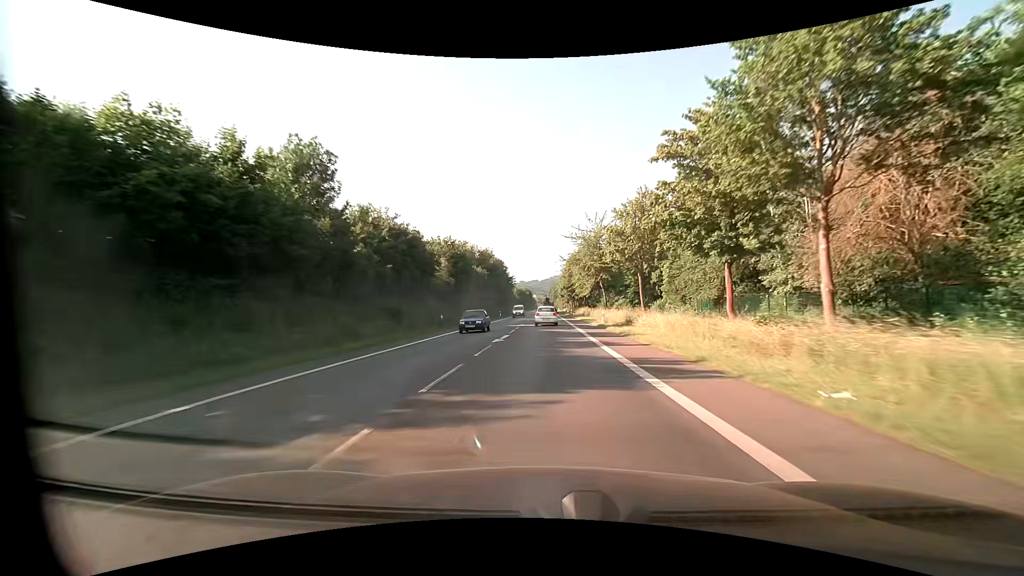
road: primary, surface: asphalt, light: Day
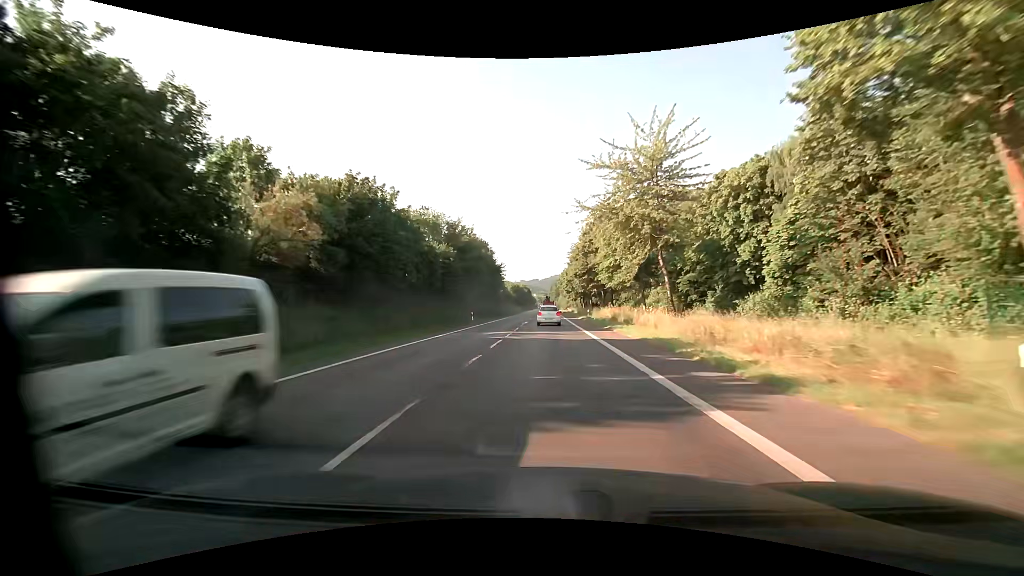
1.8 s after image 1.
(0.0, +34.3) m; 0°
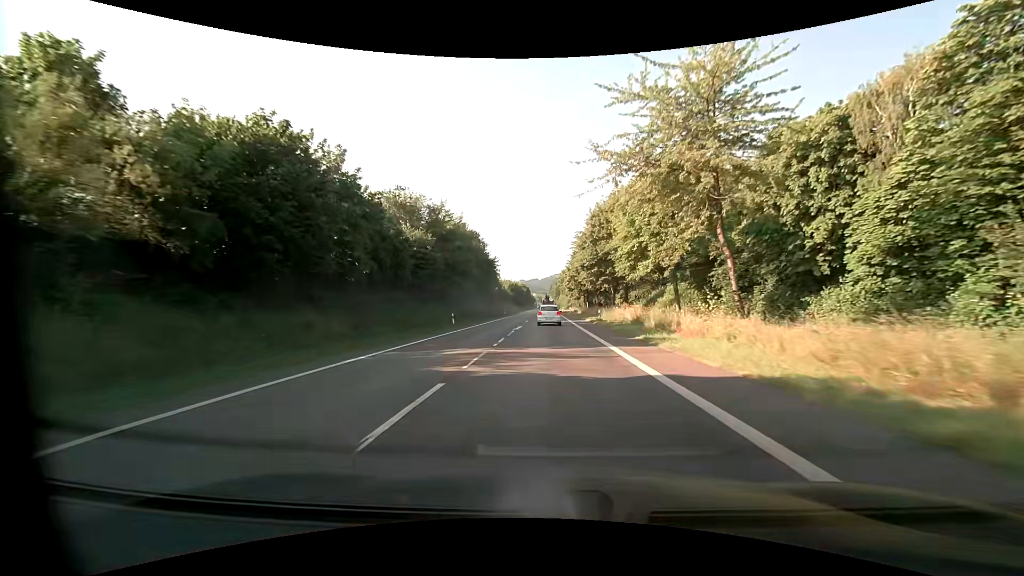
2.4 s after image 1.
(0.0, +11.3) m; 0°
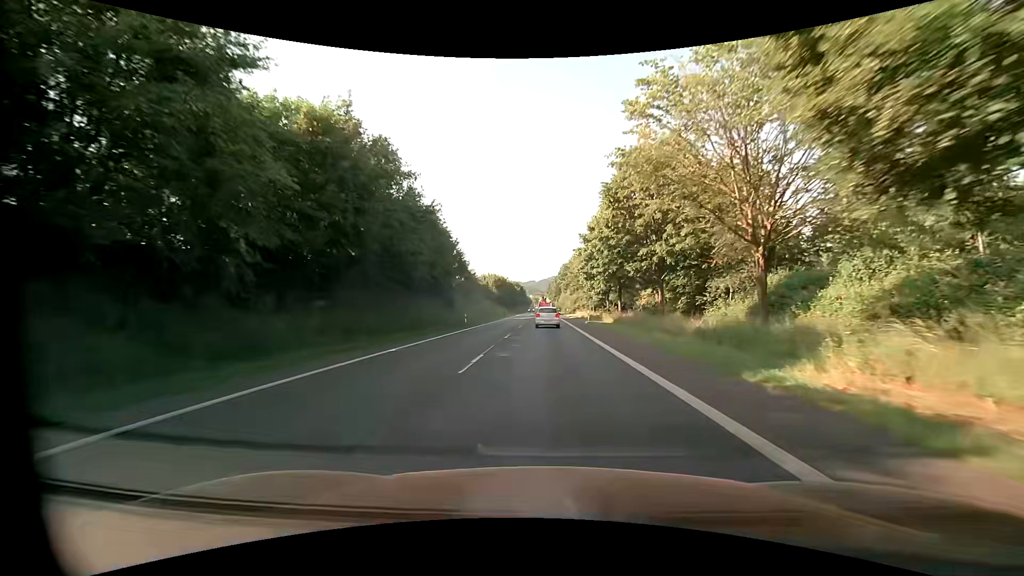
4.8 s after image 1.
(+0.4, +44.4) m; 0°
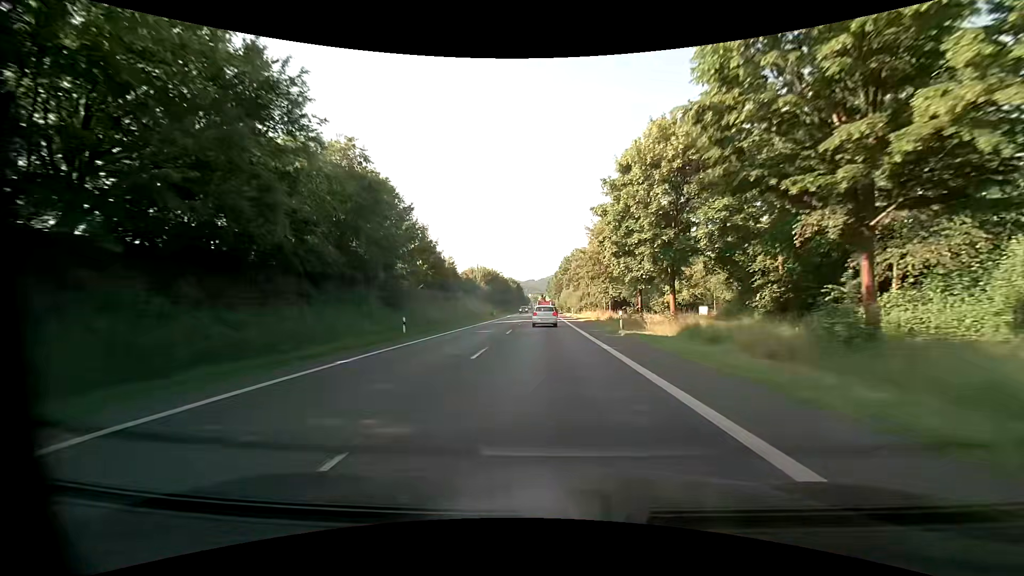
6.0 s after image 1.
(+0.1, +21.8) m; 0°
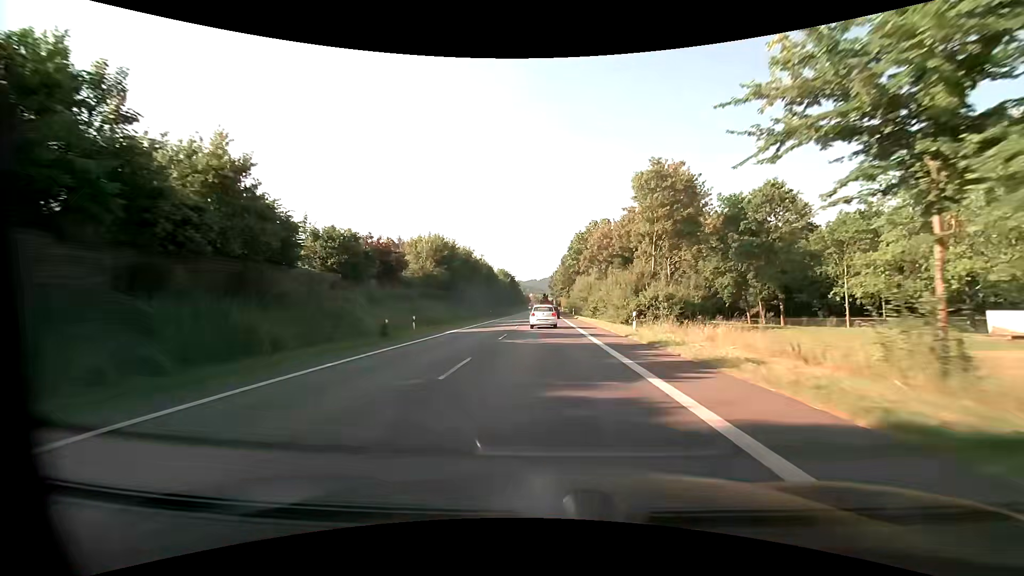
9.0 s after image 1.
(-0.3, +52.6) m; 0°
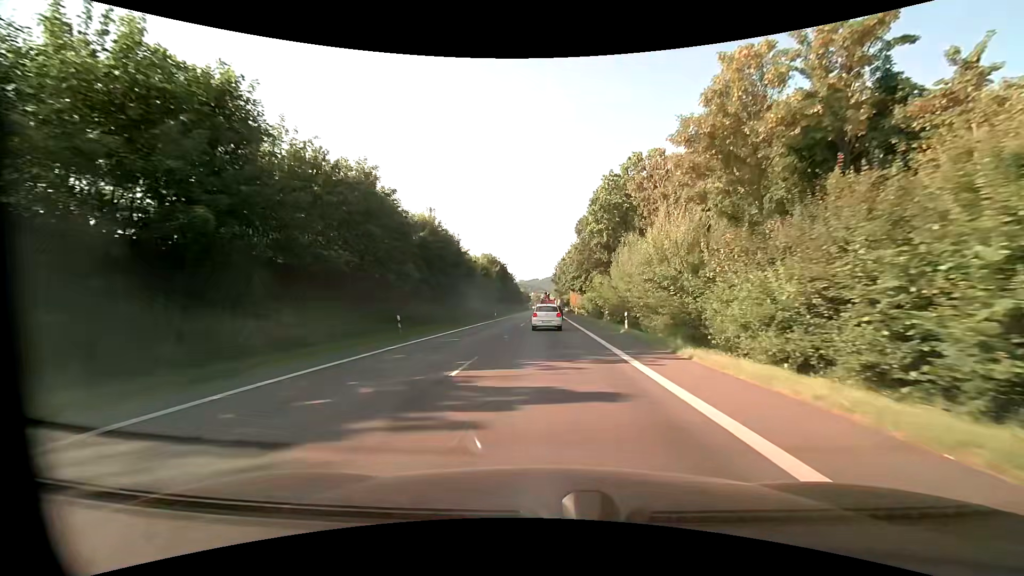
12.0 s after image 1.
(-0.1, +48.4) m; 0°
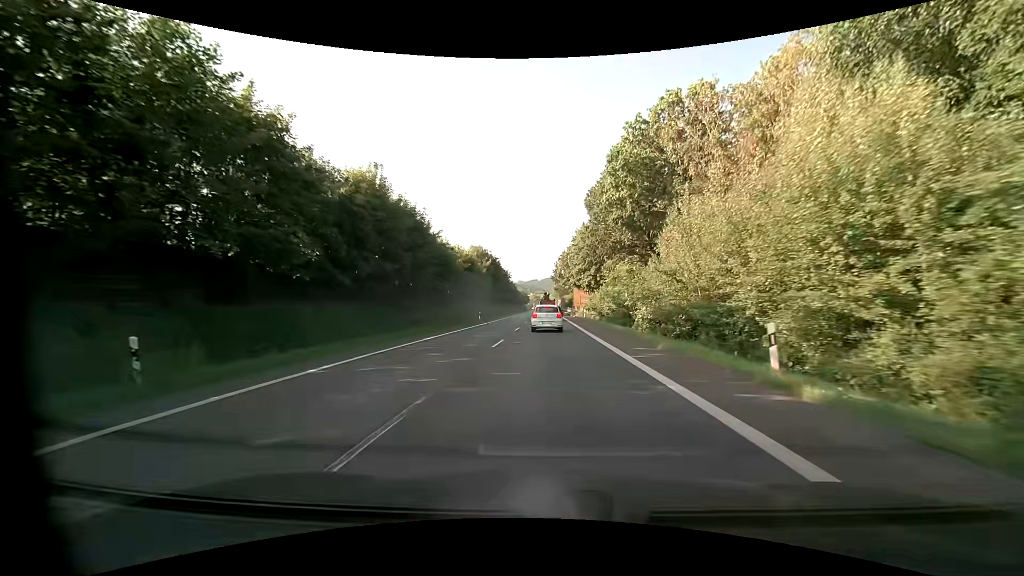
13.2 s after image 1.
(0.0, +17.9) m; 0°
(0, +10) (0, +20) (0, +30) (0, +40) (0, +50) (0, +60) (0, +70) (0, +80) (0, +90) (0, +100) m
